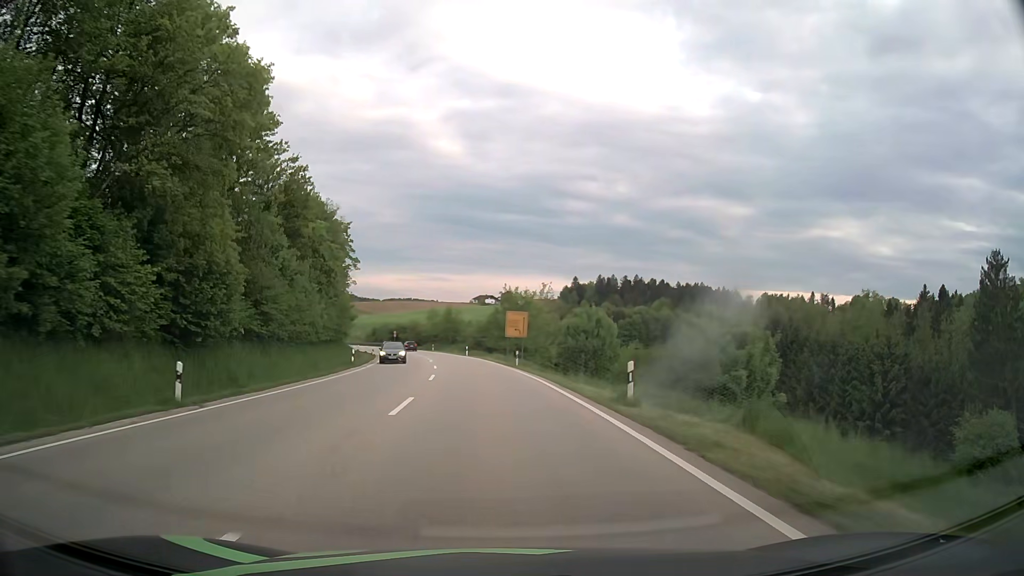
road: primary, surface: asphalt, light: Day
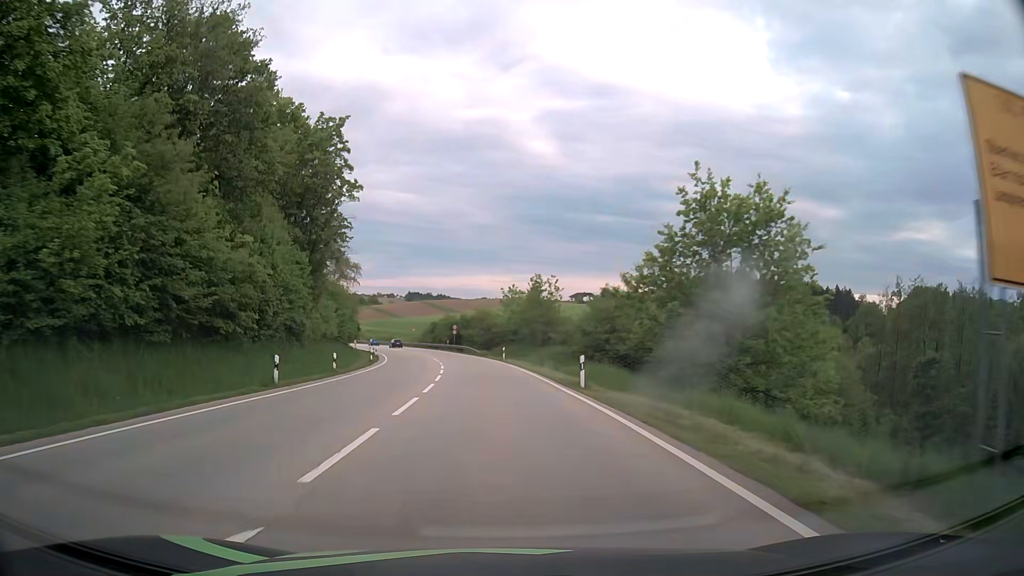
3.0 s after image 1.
(-3.2, +48.8) m; -8°
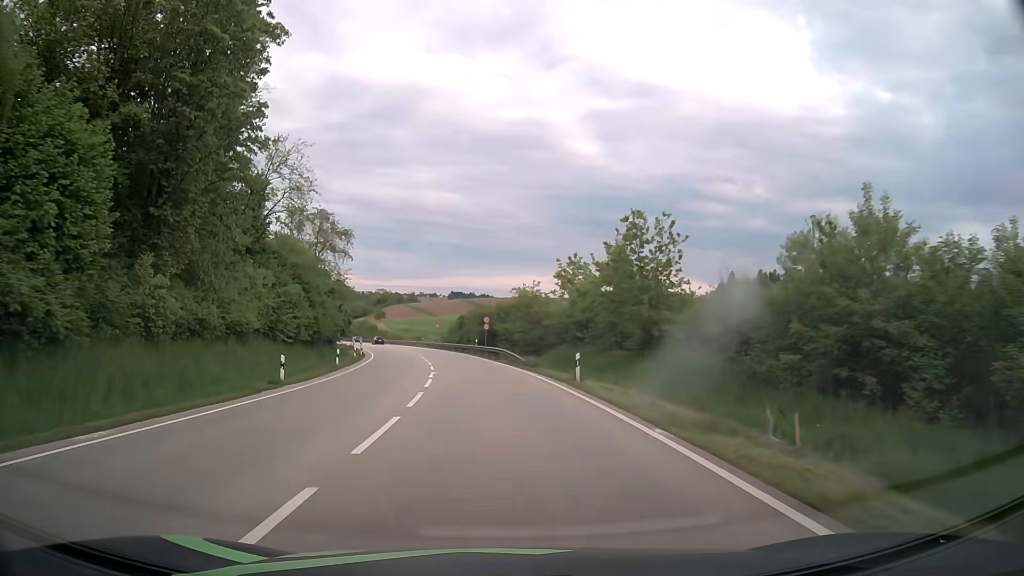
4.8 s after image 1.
(-1.1, +28.3) m; -4°
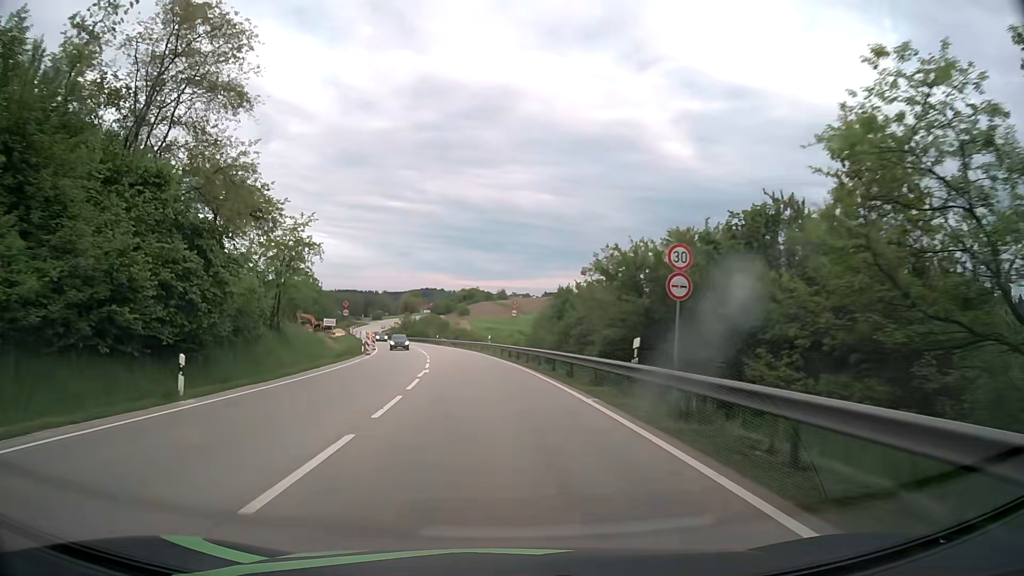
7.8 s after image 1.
(-3.1, +44.9) m; -8°
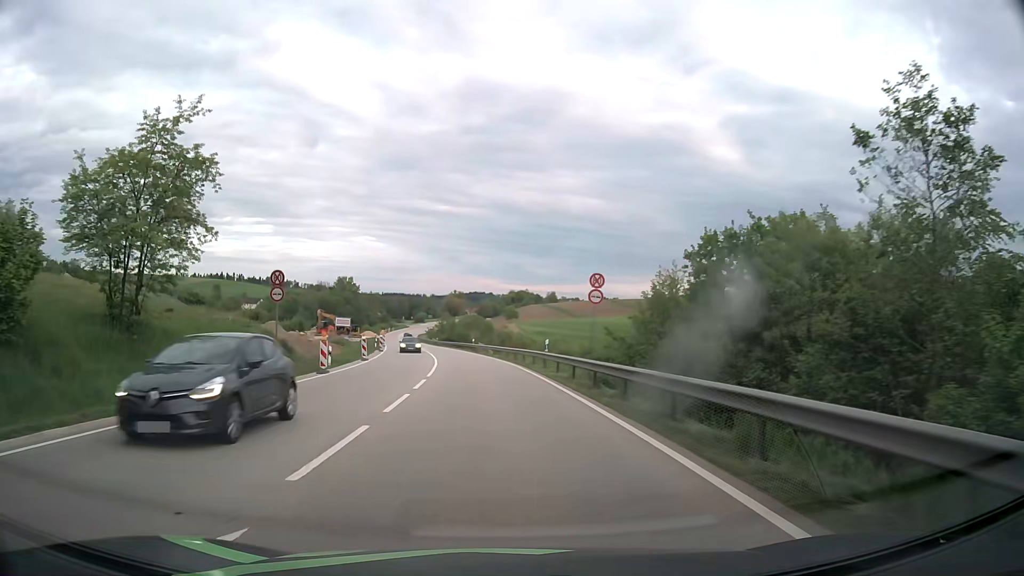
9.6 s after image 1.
(-0.7, +22.7) m; -4°
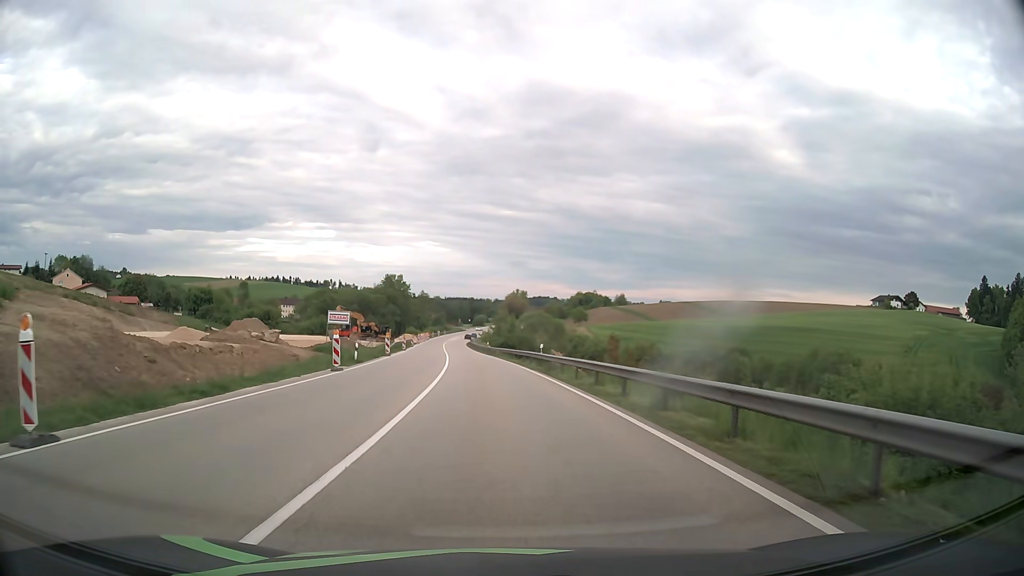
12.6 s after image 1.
(-1.7, +33.8) m; -6°
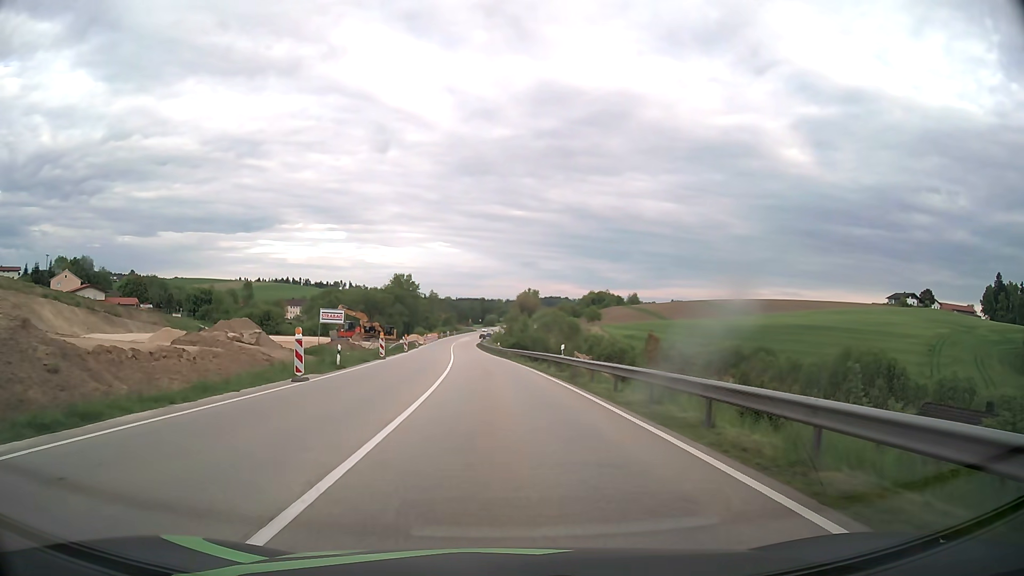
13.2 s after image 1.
(0.0, +6.5) m; -1°
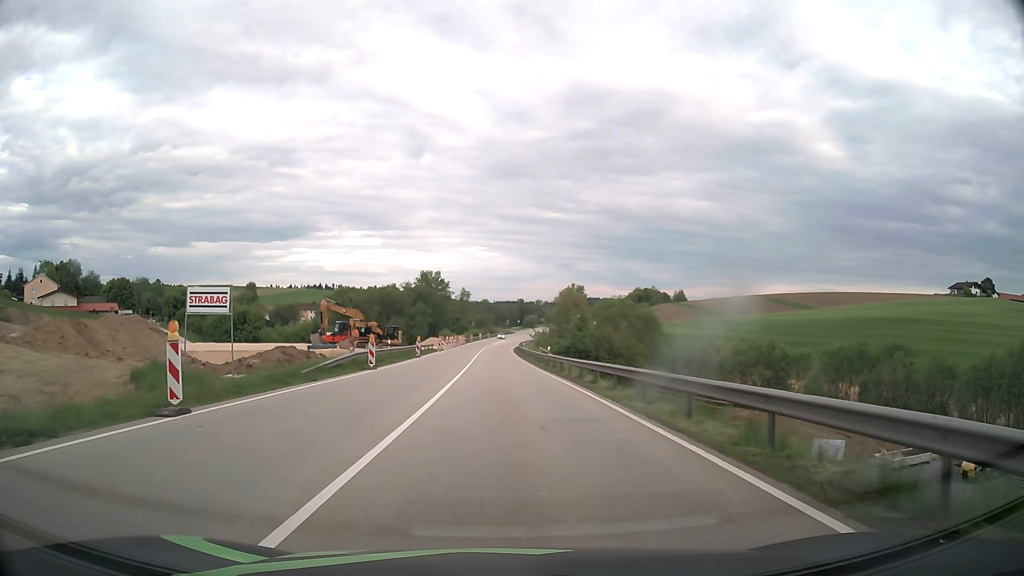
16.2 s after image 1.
(-0.9, +30.1) m; -3°
(0, +10) (0, +20) (0, +30) (0, +40) (-1, +50) (-1, +60) (-1, +70) (-1, +80) (-1, +90) (-1, +100) m
